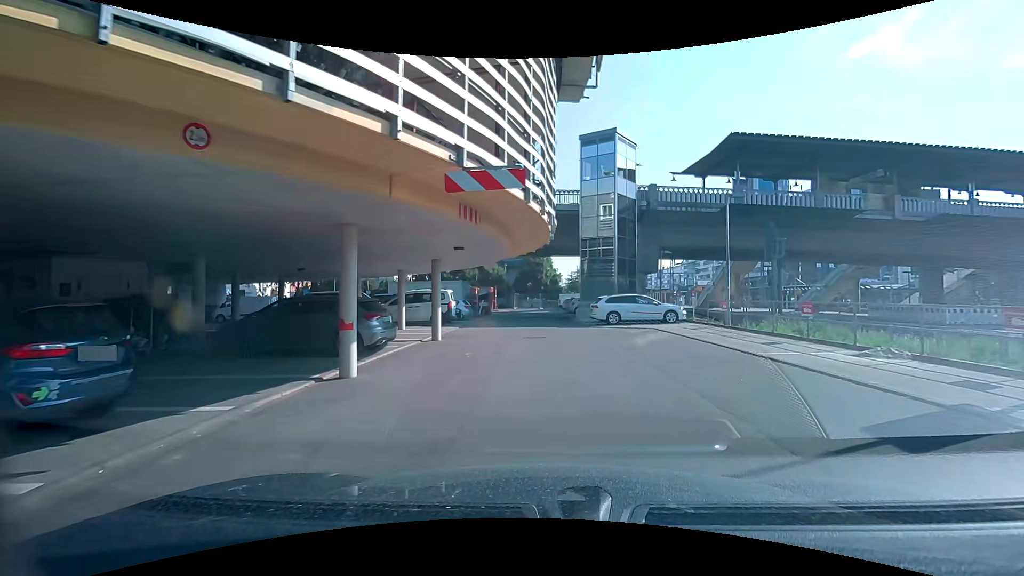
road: service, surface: asphalt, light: Day
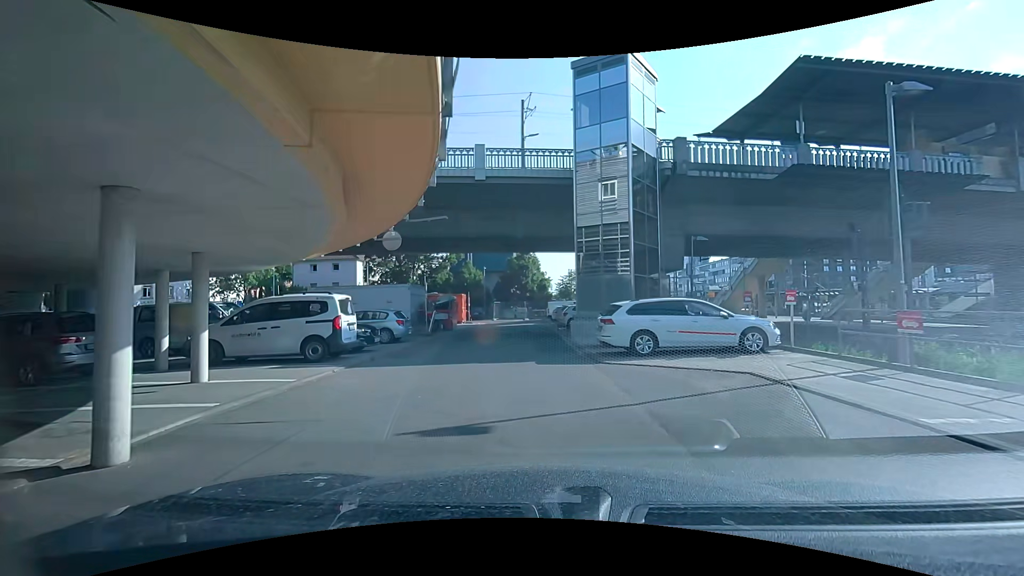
(+0.8, +11.6) m; 0°
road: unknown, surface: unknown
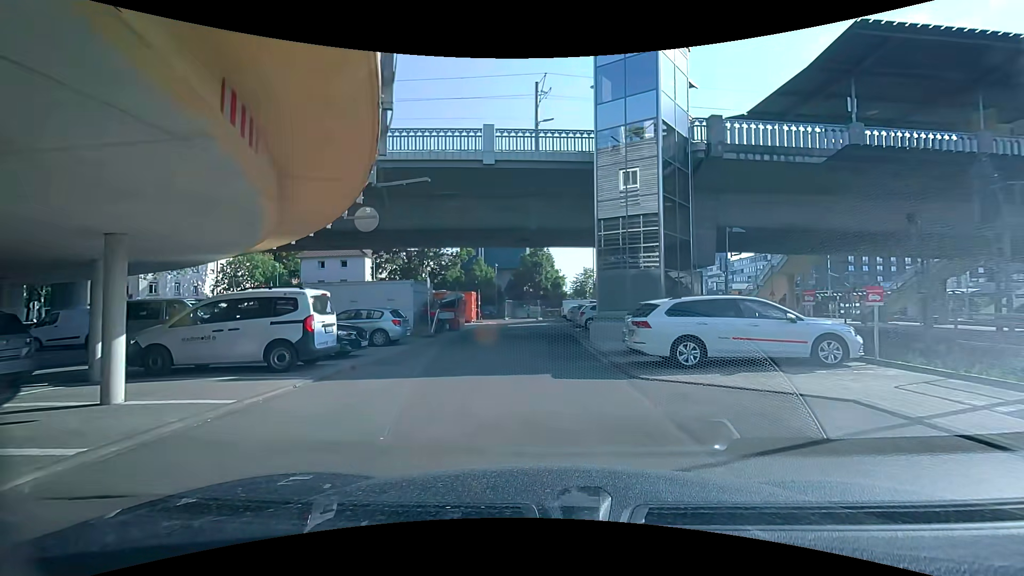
(0.0, +2.5) m; +1°
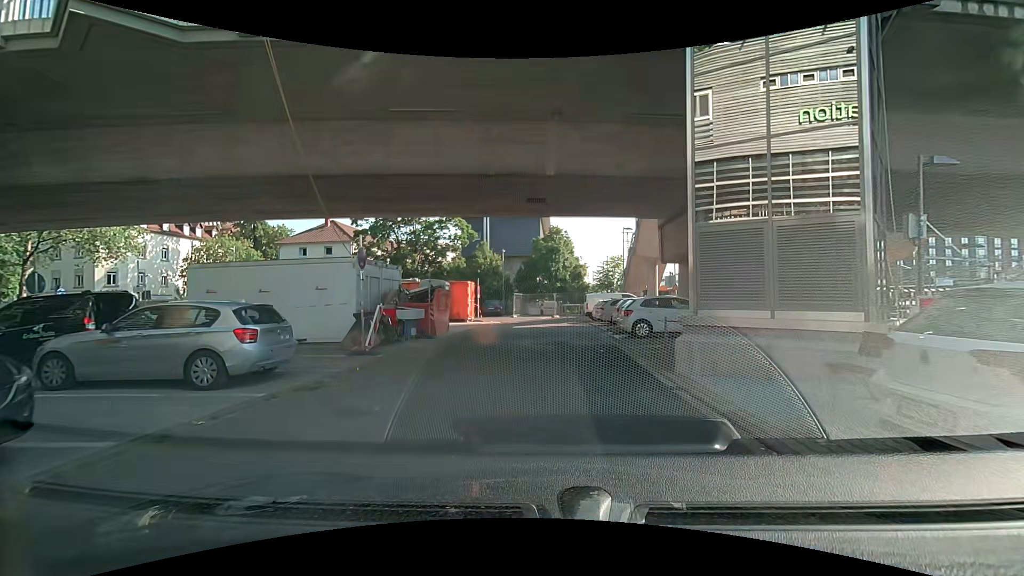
(-0.4, +10.2) m; -1°
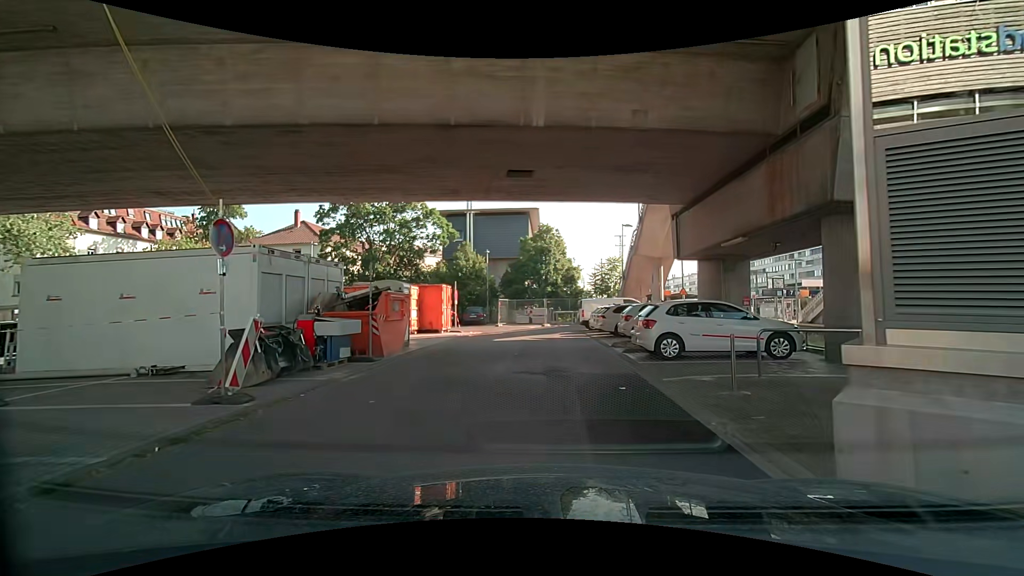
(-0.1, +5.1) m; +1°
